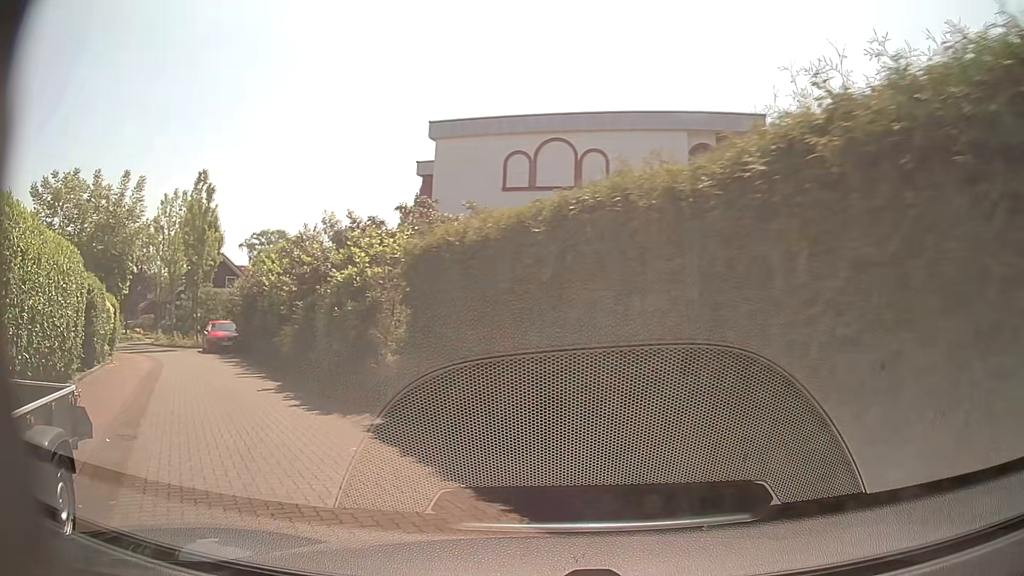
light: Day
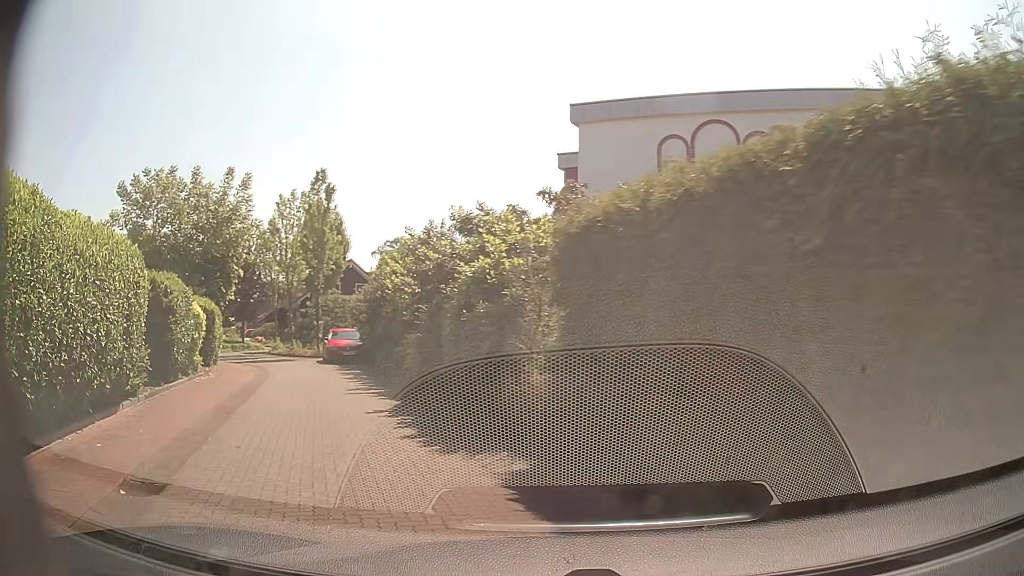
(-0.3, +2.7) m; -12°
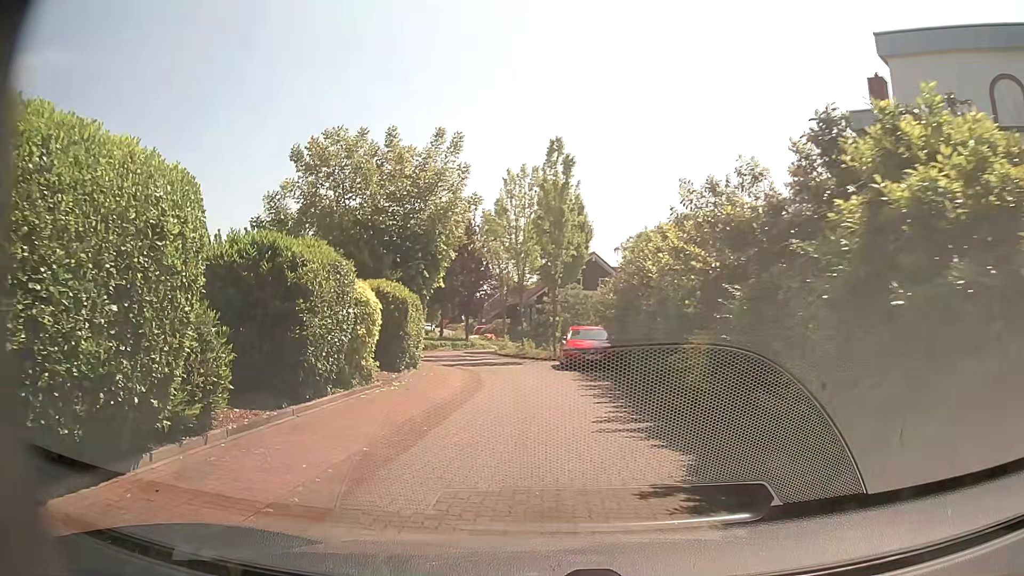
(-1.1, +5.7) m; -21°
